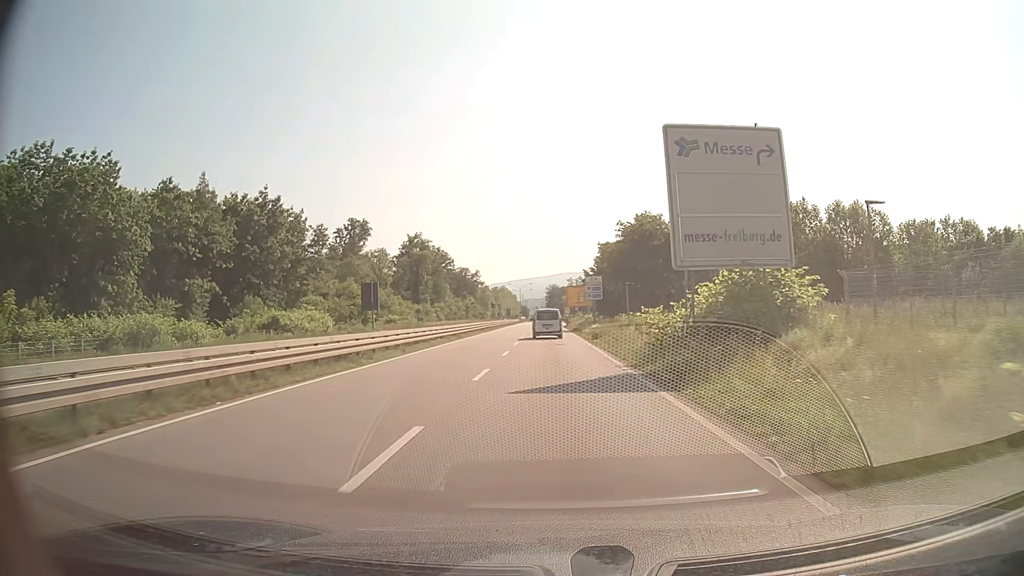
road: primary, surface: asphalt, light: Day
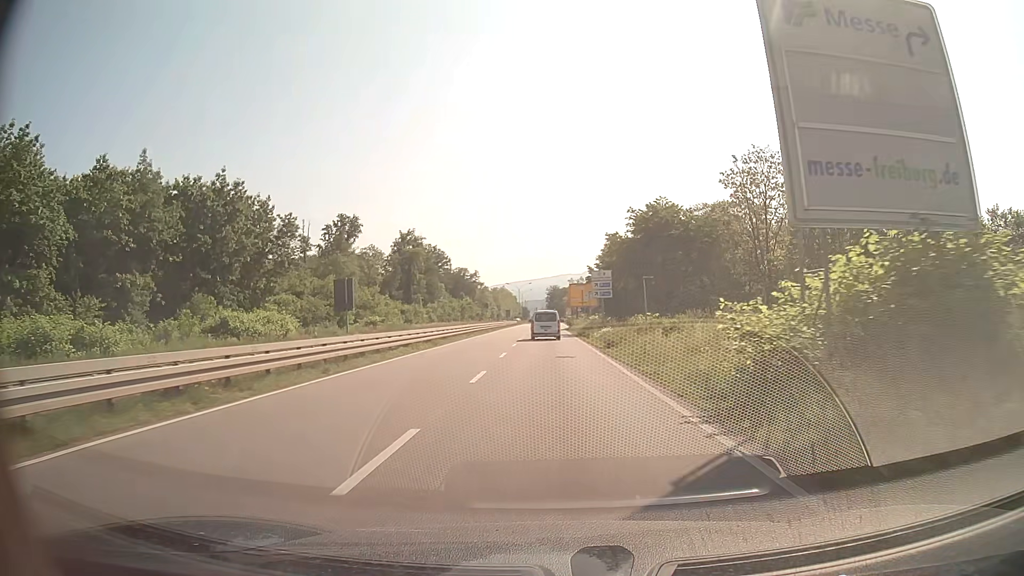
(0.0, +9.1) m; 0°
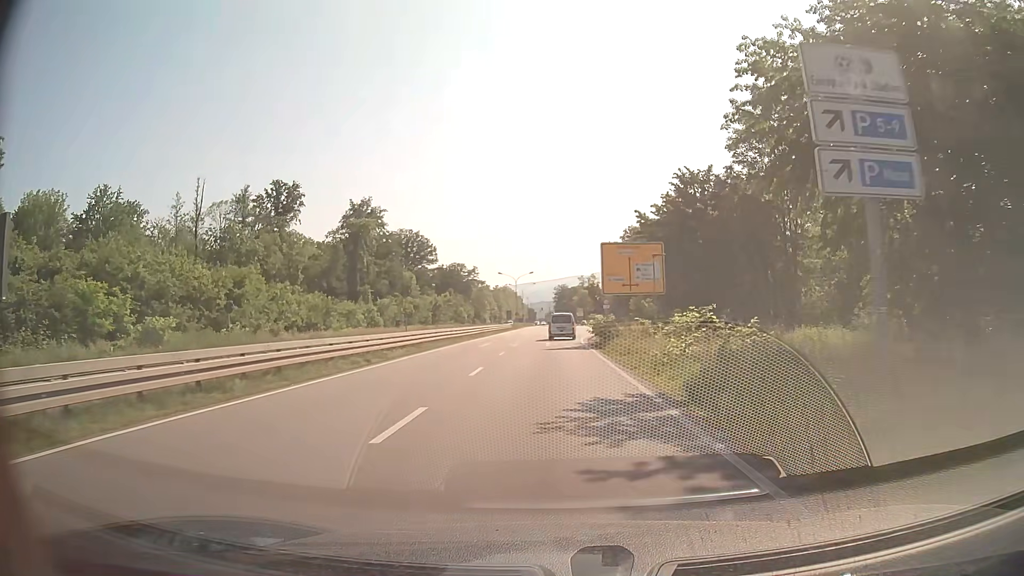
(-0.3, +42.9) m; -1°
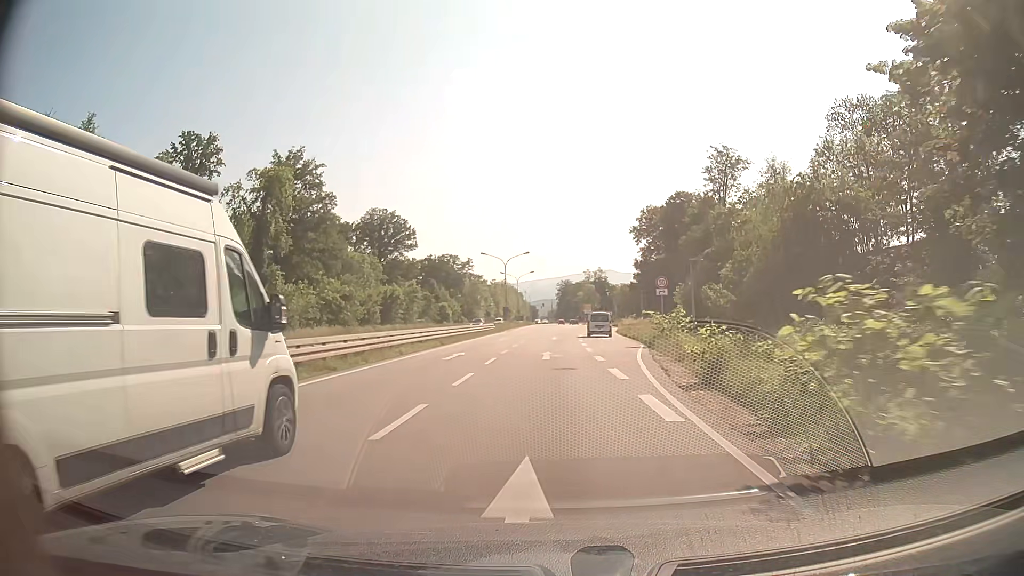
(-0.1, +32.9) m; 0°
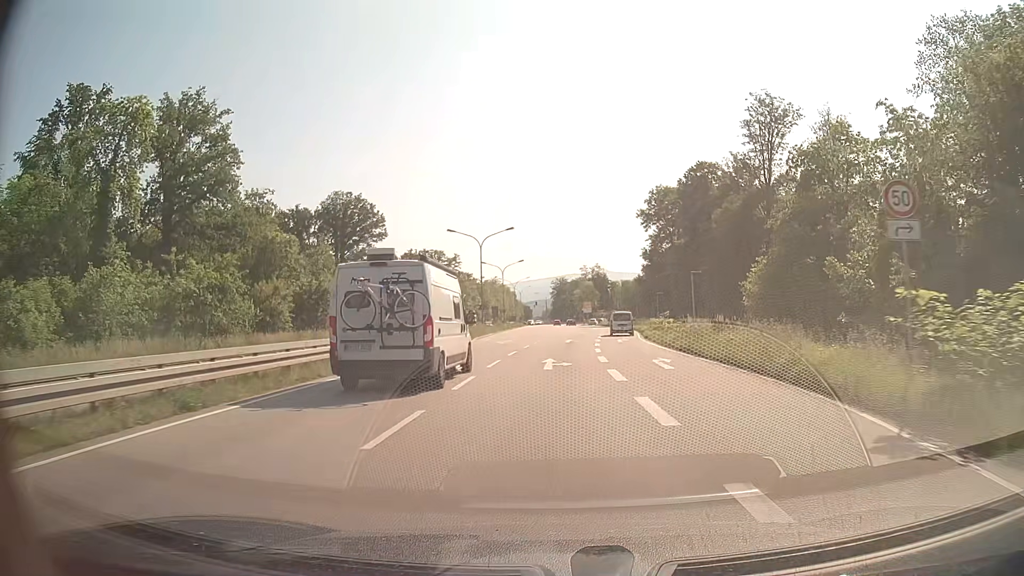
(+0.1, +24.5) m; +1°
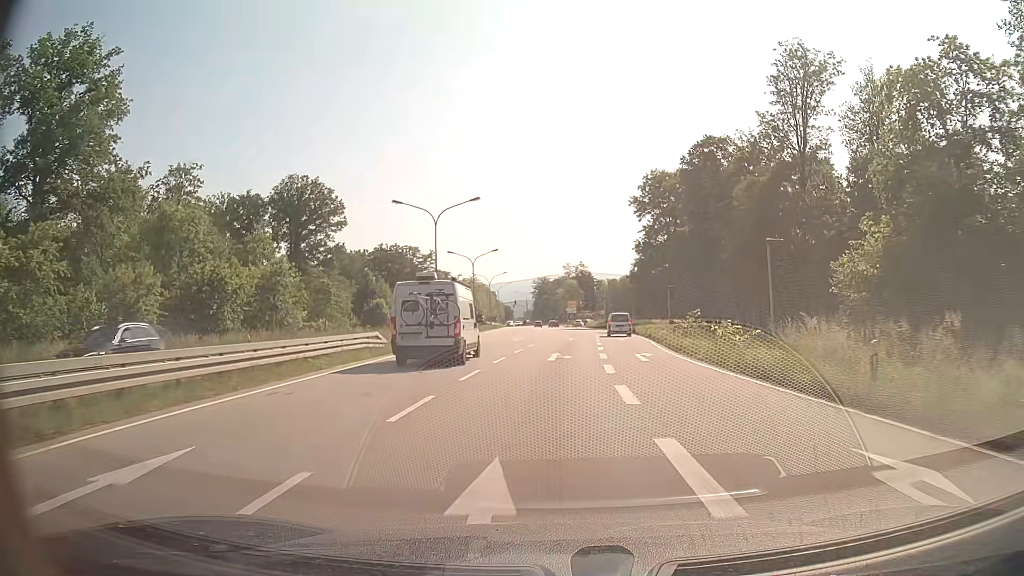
(+0.2, +16.3) m; +1°
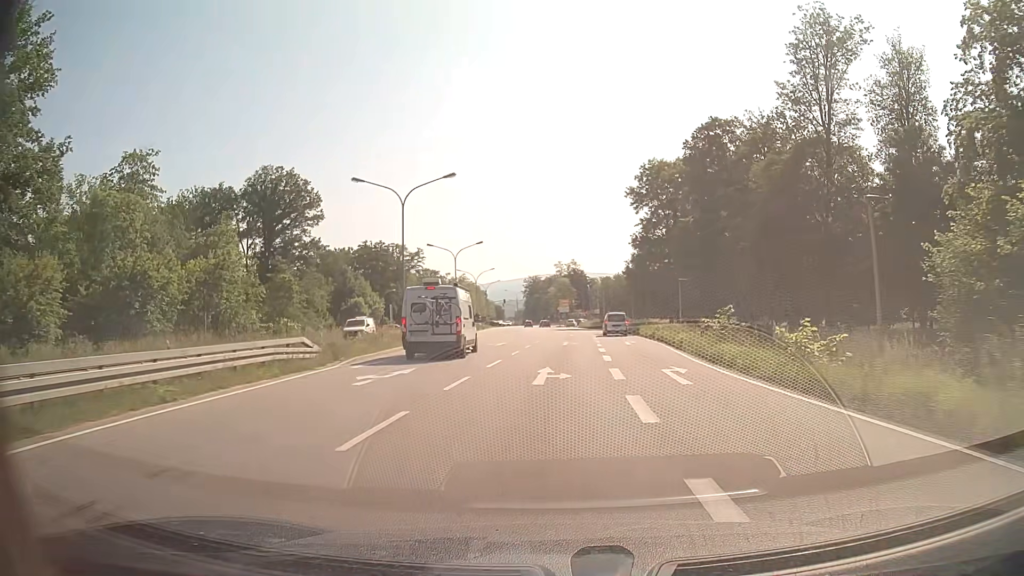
(+0.1, +8.1) m; +1°
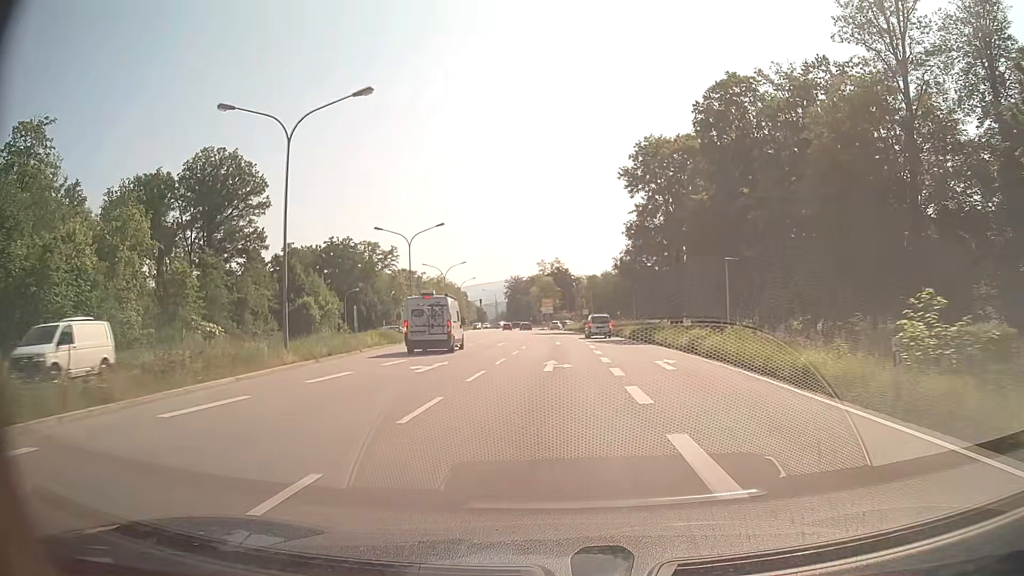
(+0.2, +16.0) m; +1°
